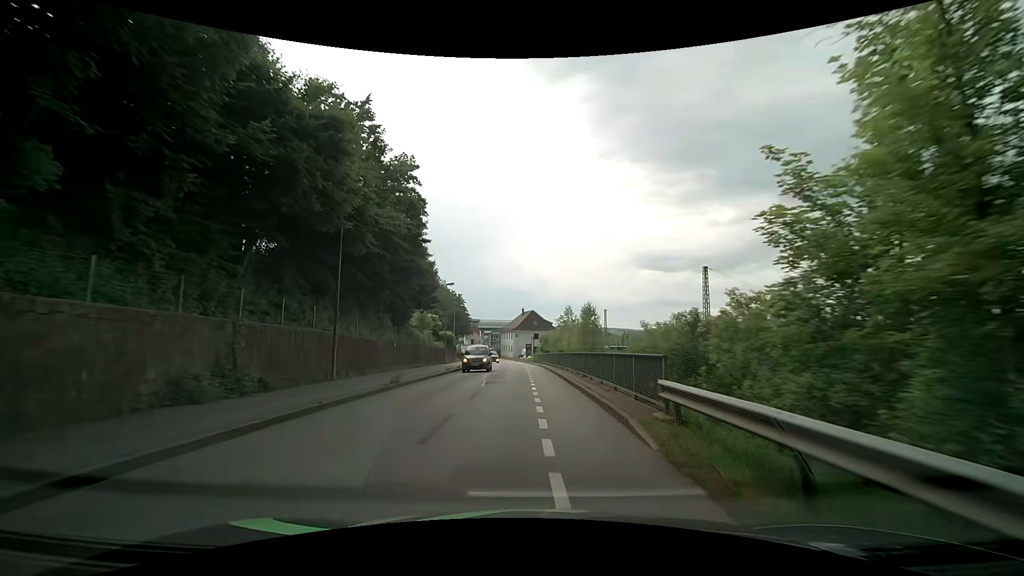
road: residential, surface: asphalt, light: Day
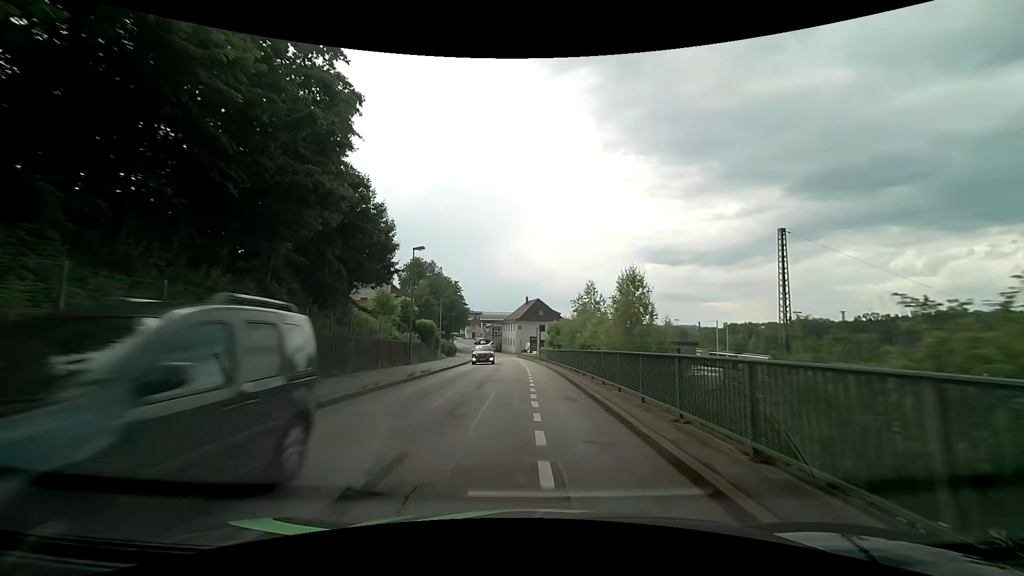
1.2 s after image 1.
(-0.1, +15.6) m; 0°
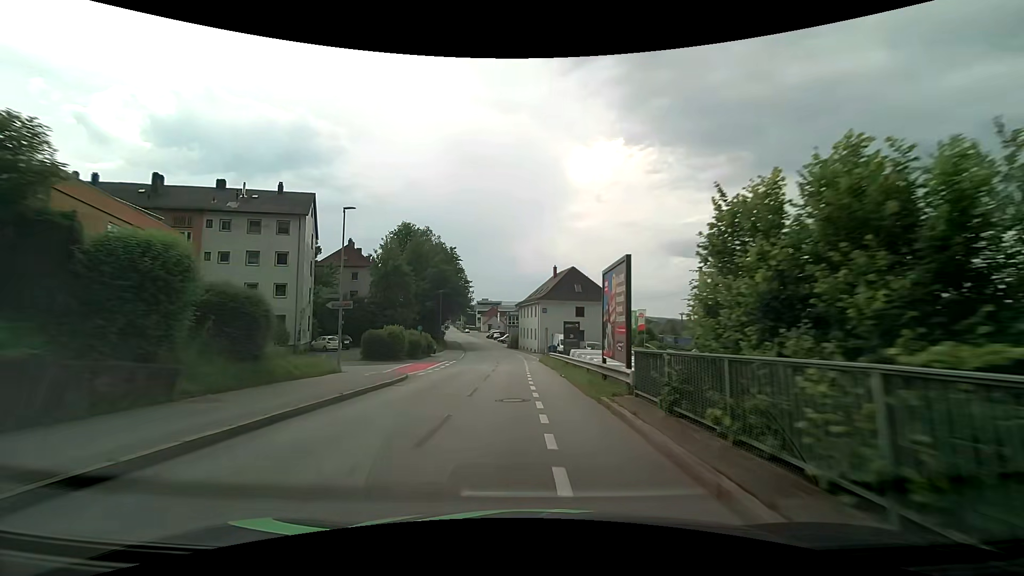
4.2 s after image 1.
(-1.0, +38.8) m; -3°
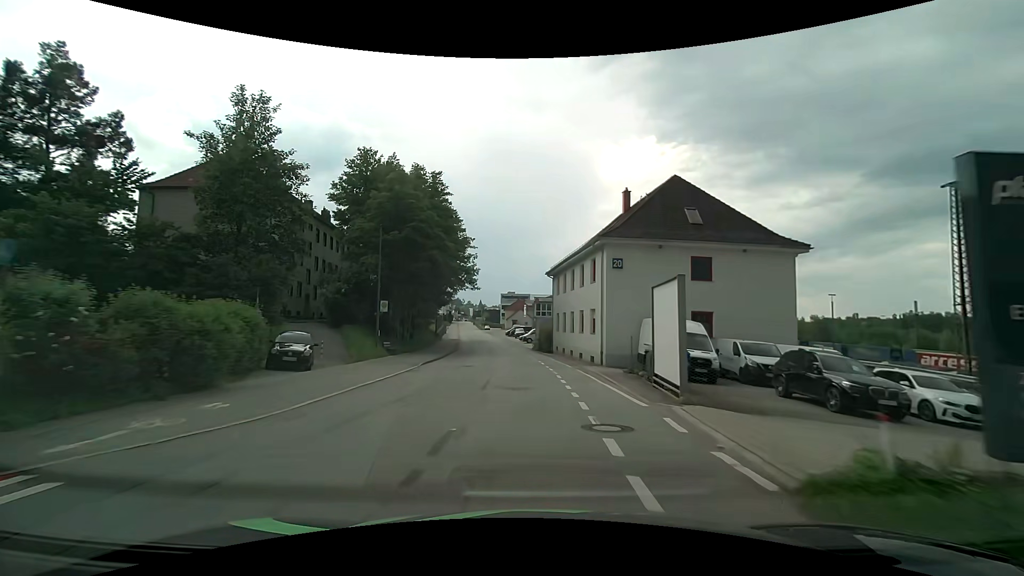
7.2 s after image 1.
(-1.3, +38.5) m; -3°
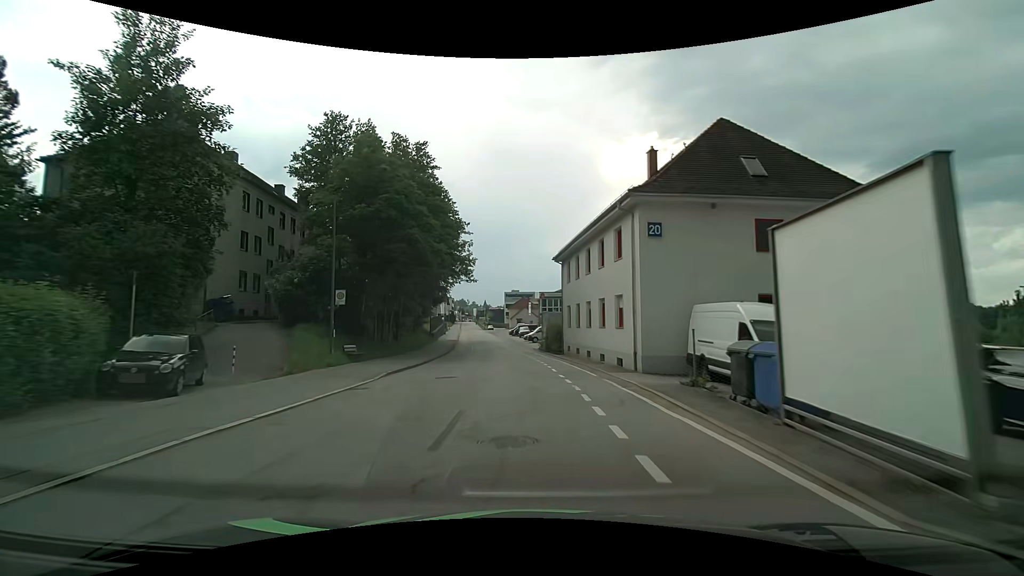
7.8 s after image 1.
(-0.1, +7.7) m; -1°
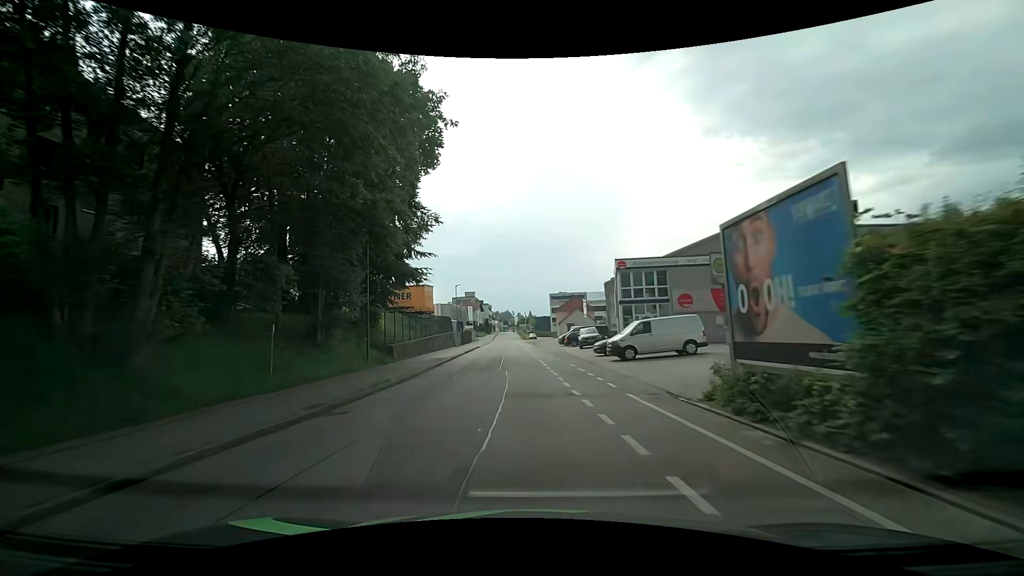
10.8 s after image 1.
(-2.0, +37.8) m; -5°
(0, +10) (0, +20) (-1, +30) (-1, +40) (-2, +50) (-3, +60) (-3, +70) (-4, +80) (-5, +90) (-5, +100) m
